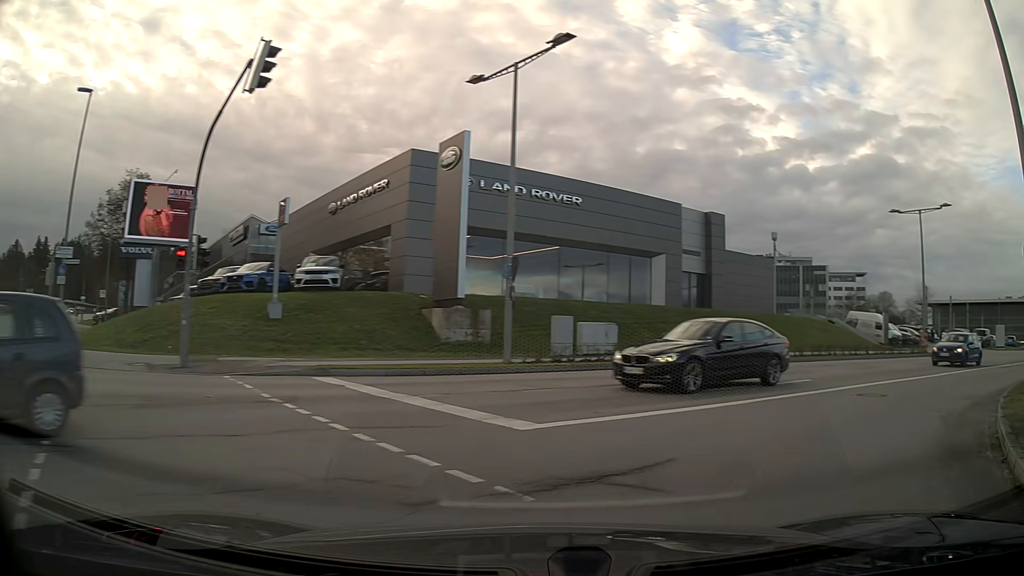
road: secondary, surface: asphalt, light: Day
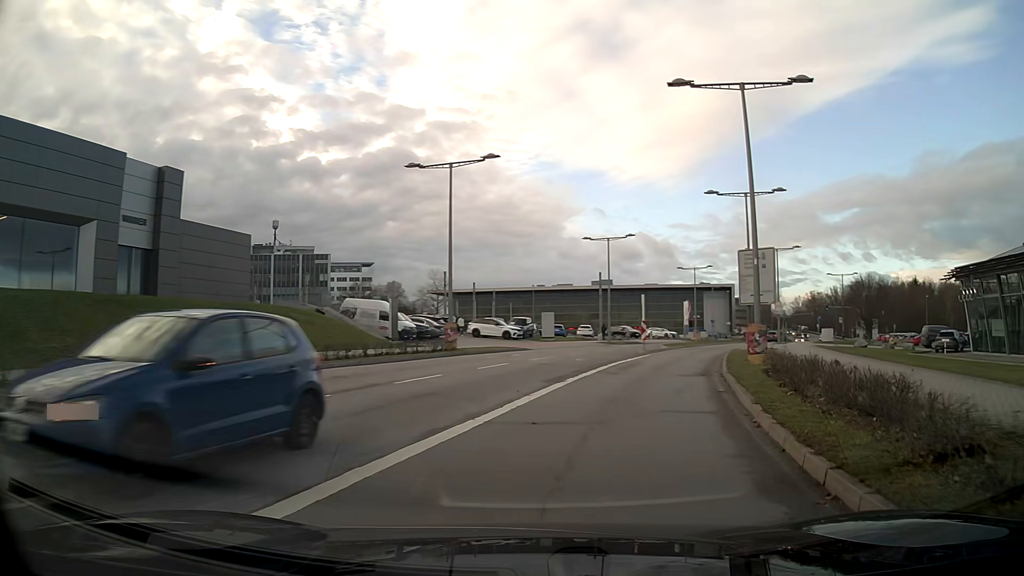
(+4.4, +10.8) m; +37°
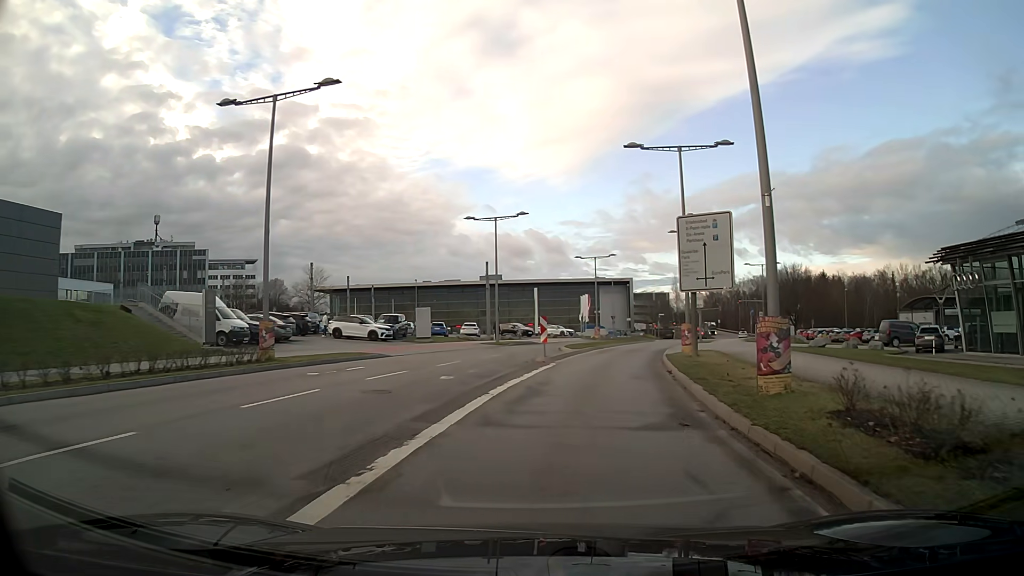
(+1.0, +10.3) m; +9°
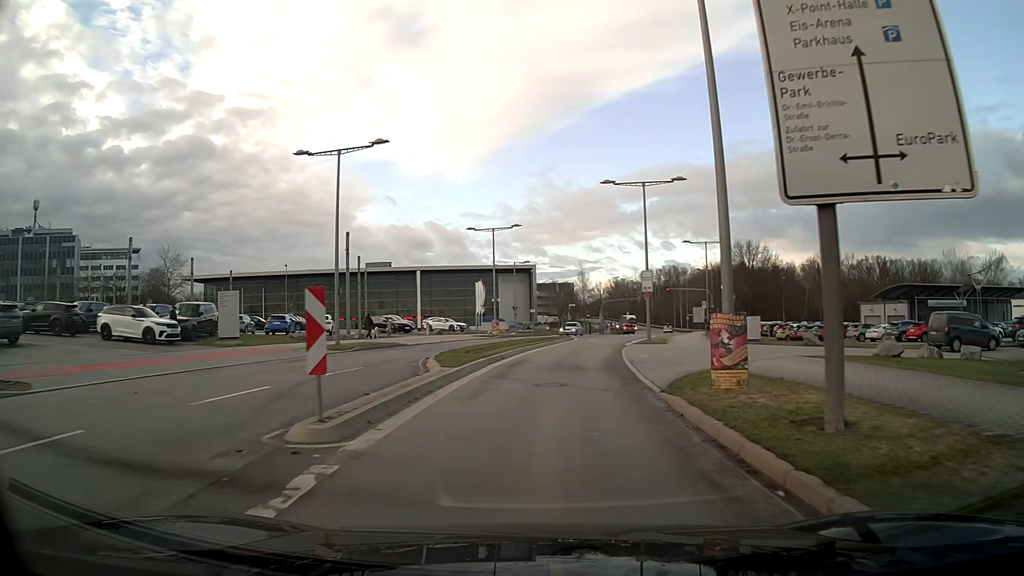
(+1.3, +18.0) m; +8°
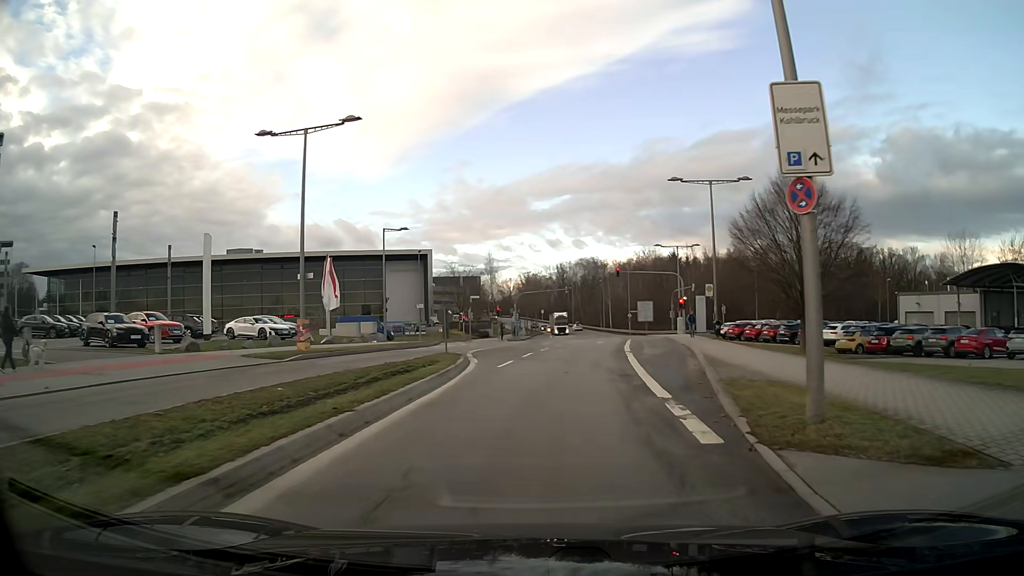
(+2.1, +30.4) m; +7°
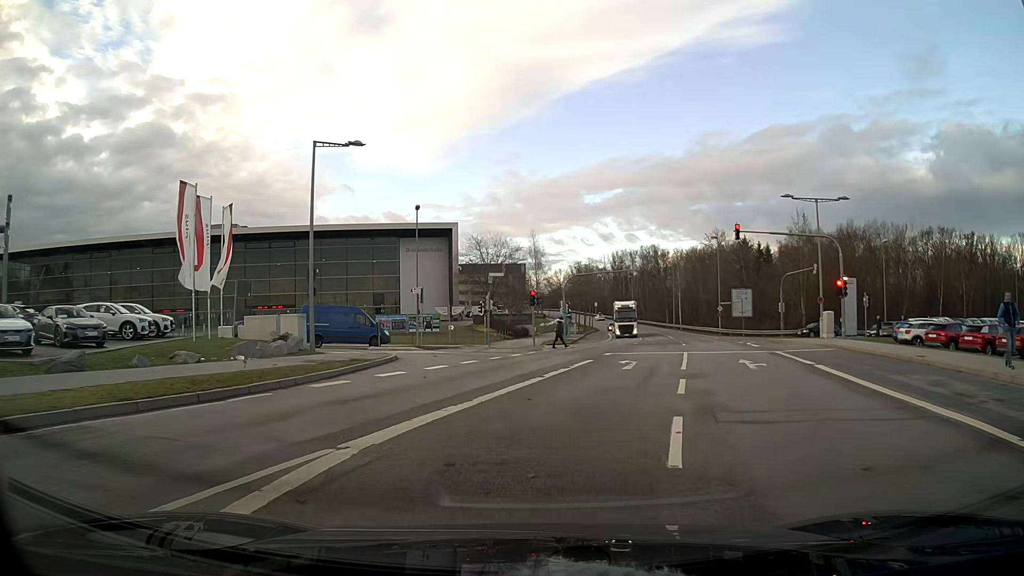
(-0.6, +25.7) m; -3°
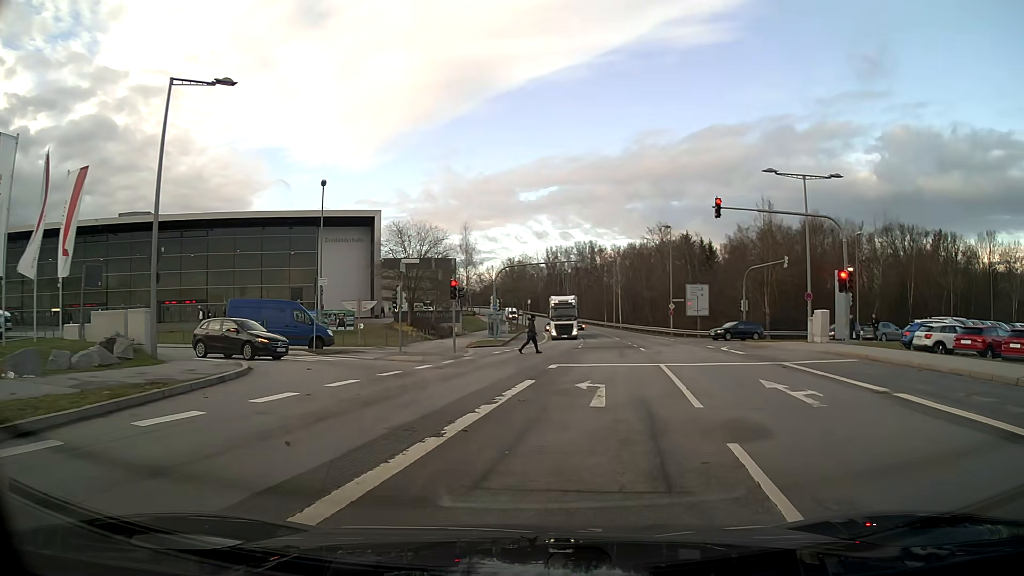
(+0.3, +7.8) m; +6°
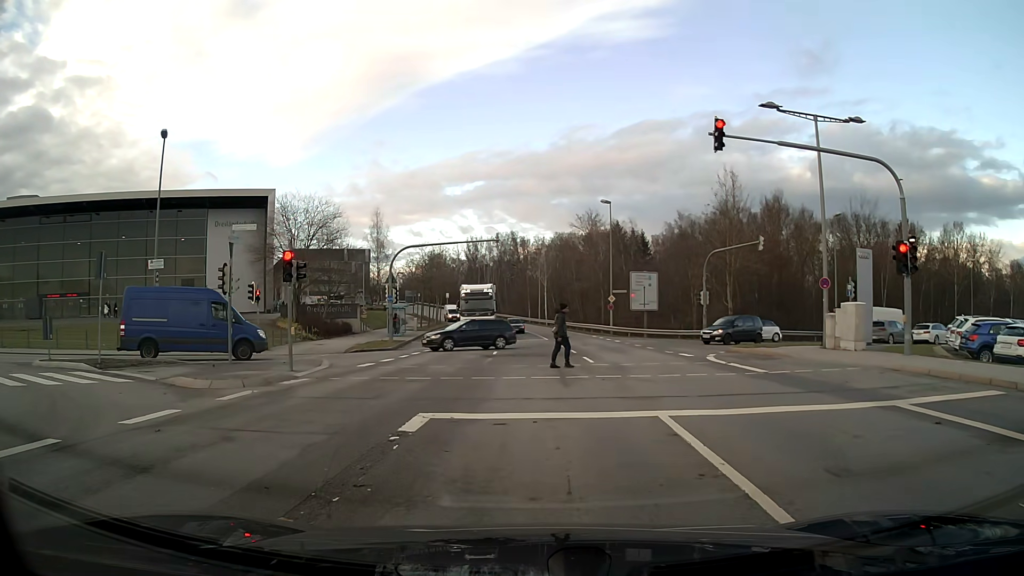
(+0.6, +10.9) m; +5°
(0, +10) (0, +20) (-4, +28) (-14, +26) (-23, +21) (-31, +17) (-40, +12) (-49, +7) (-57, +2) (-66, -3) m
